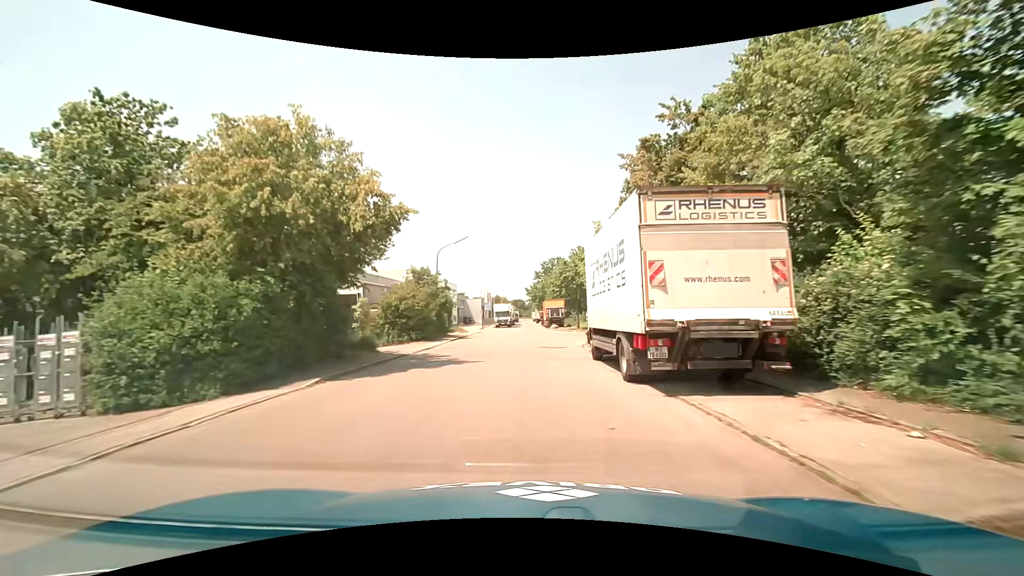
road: tertiary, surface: asphalt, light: Day
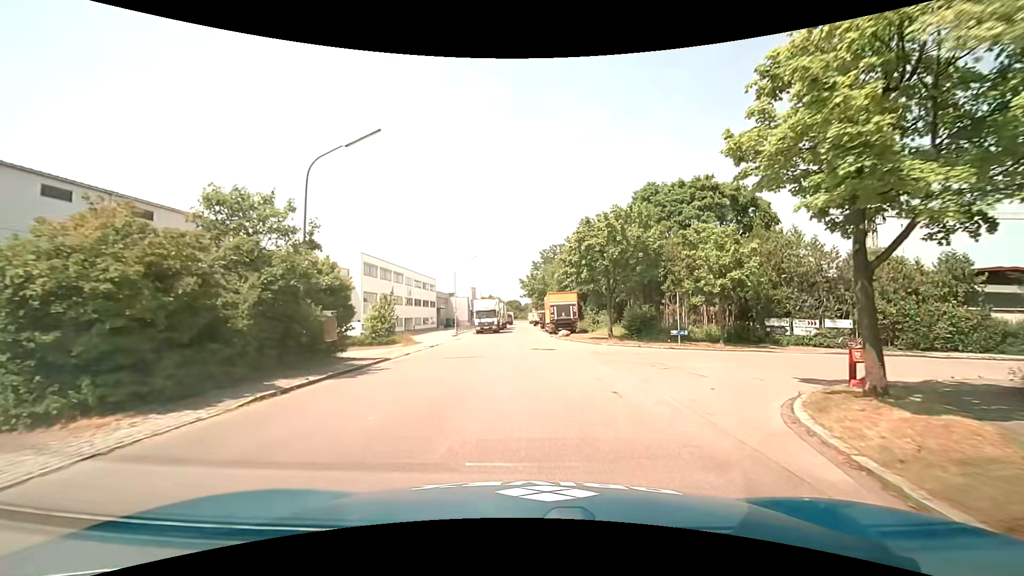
(0.0, +22.4) m; +1°
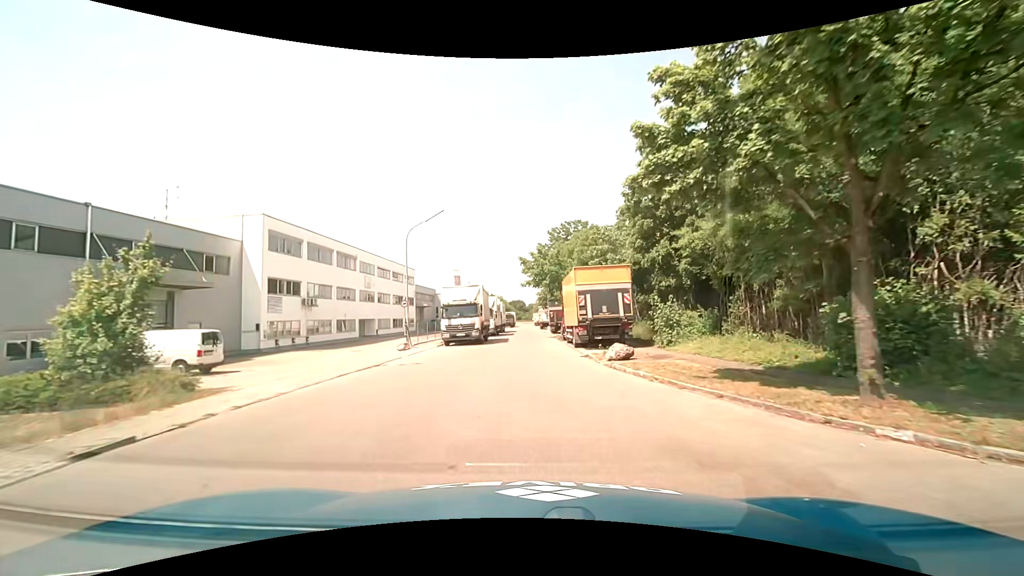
(-0.2, +22.5) m; -1°
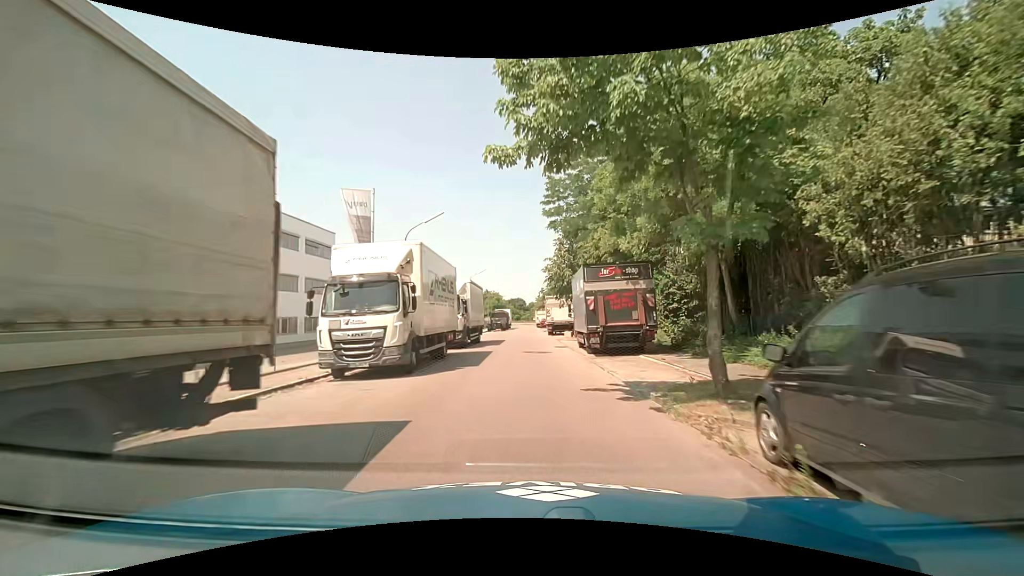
(0.0, +32.4) m; 0°
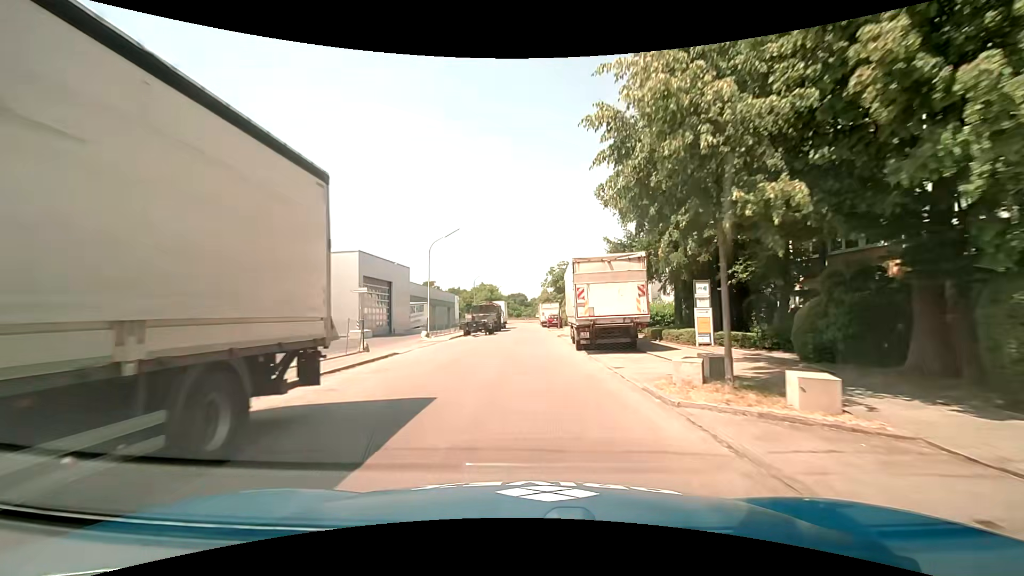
(+0.1, +26.6) m; 0°
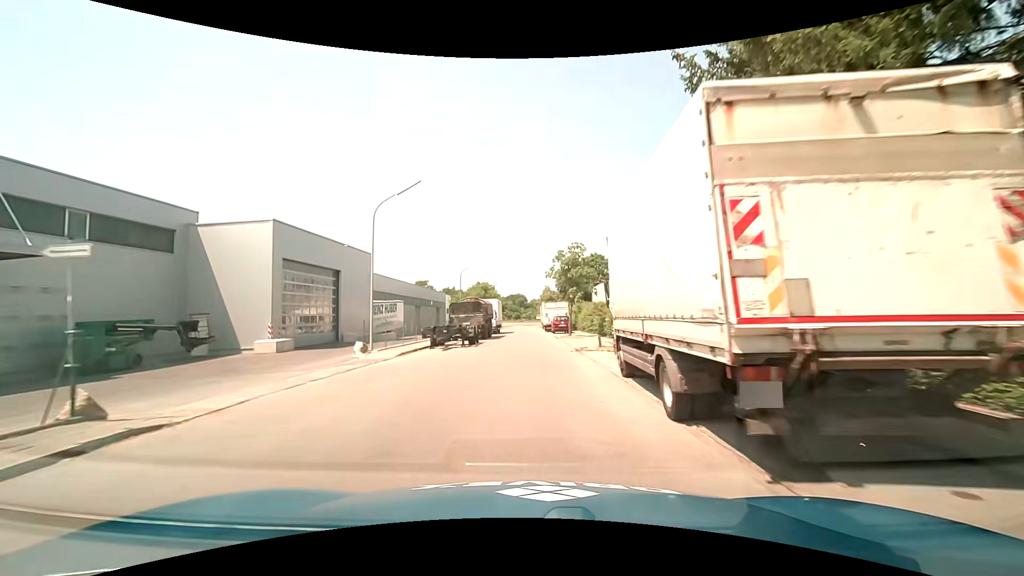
(0.0, +13.5) m; +1°
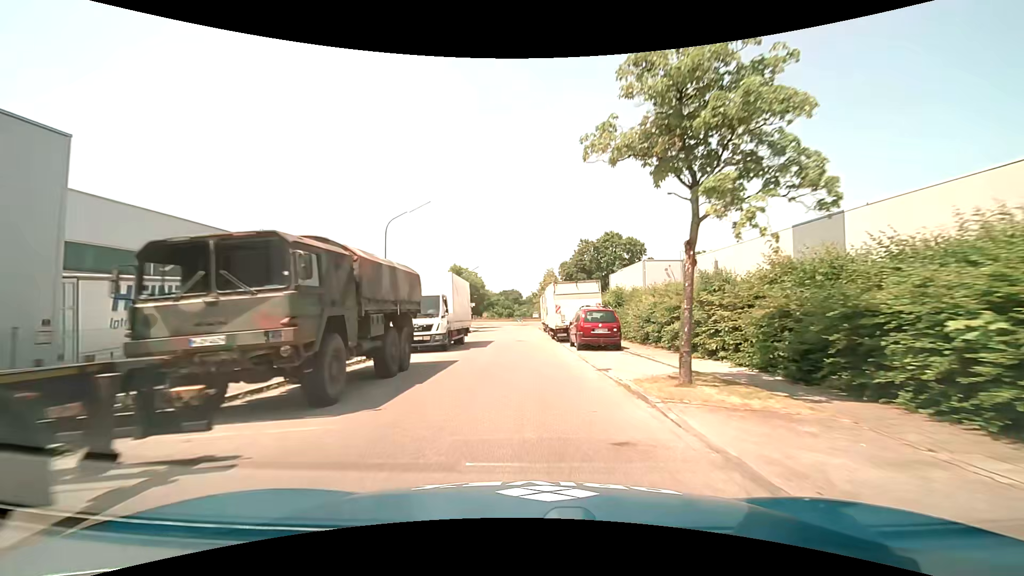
(0.0, +27.4) m; 0°
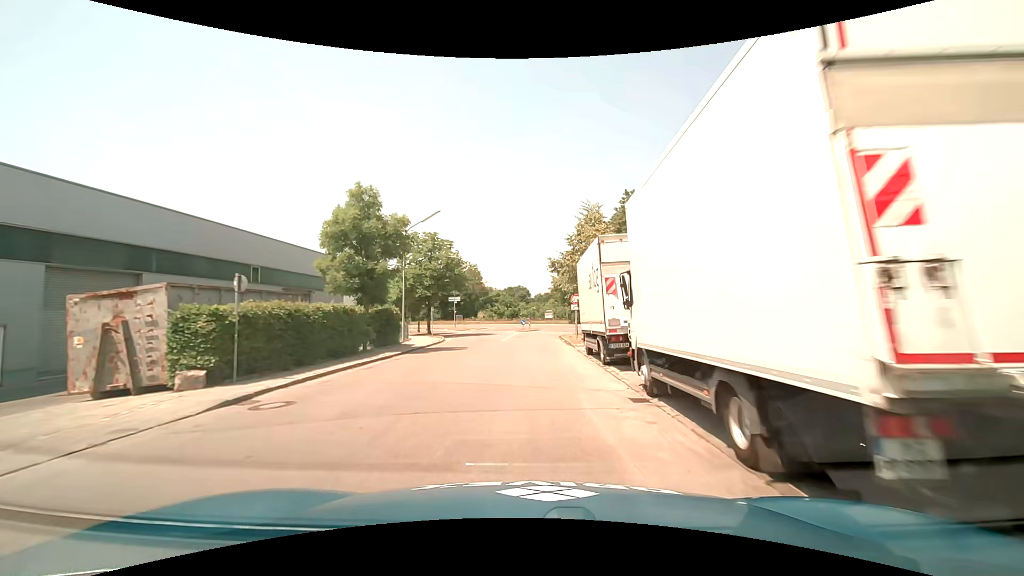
(-0.4, +33.5) m; -1°
(0, +10) (0, +20) (0, +30) (0, +40) (+2, +50) (+5, +59) (+11, +67) (+20, +70) (+30, +70) (+40, +67) m
